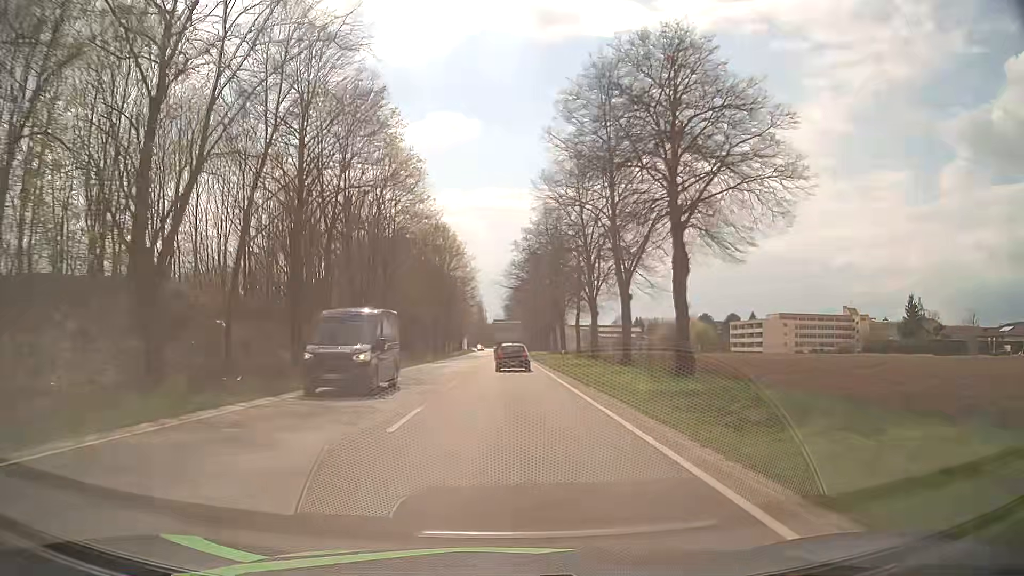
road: primary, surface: asphalt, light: Day
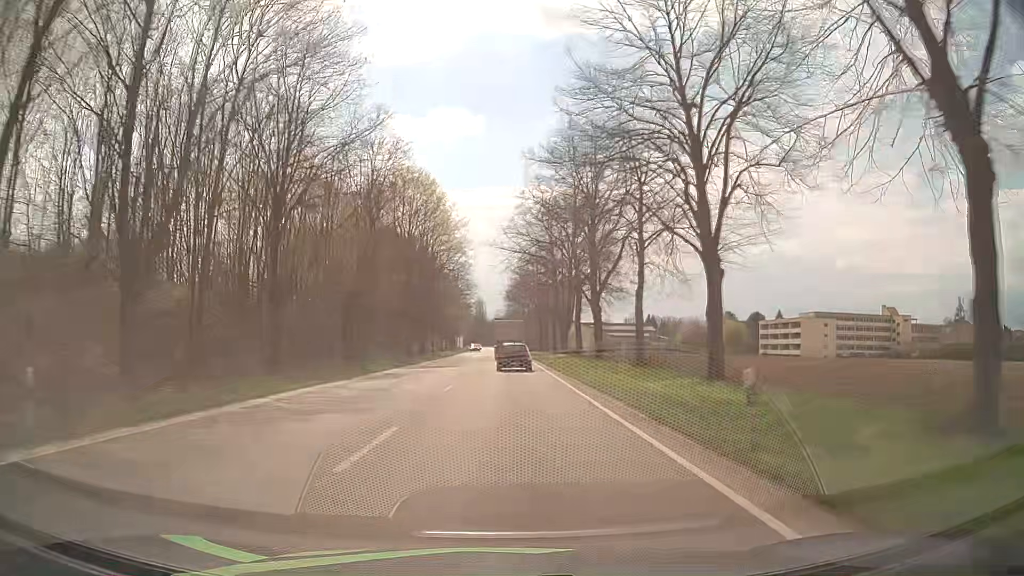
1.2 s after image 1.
(+0.1, +26.4) m; 0°
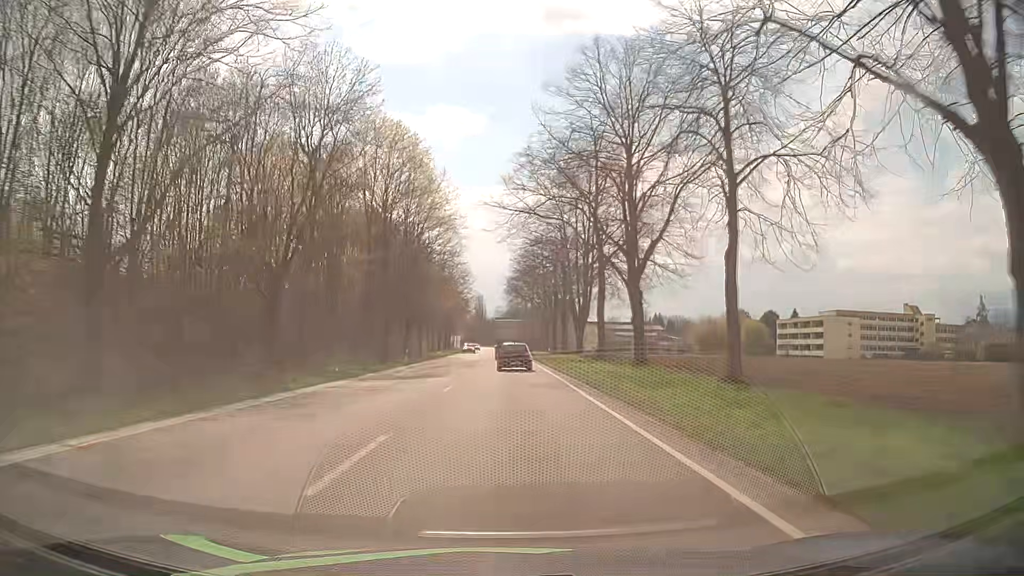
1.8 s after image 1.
(+0.1, +13.2) m; 0°
(0, +10) (0, +20) (0, +30) (0, +40) (0, +50) (0, +60) (0, +70) (0, +80) (0, +90) (0, +100) m
